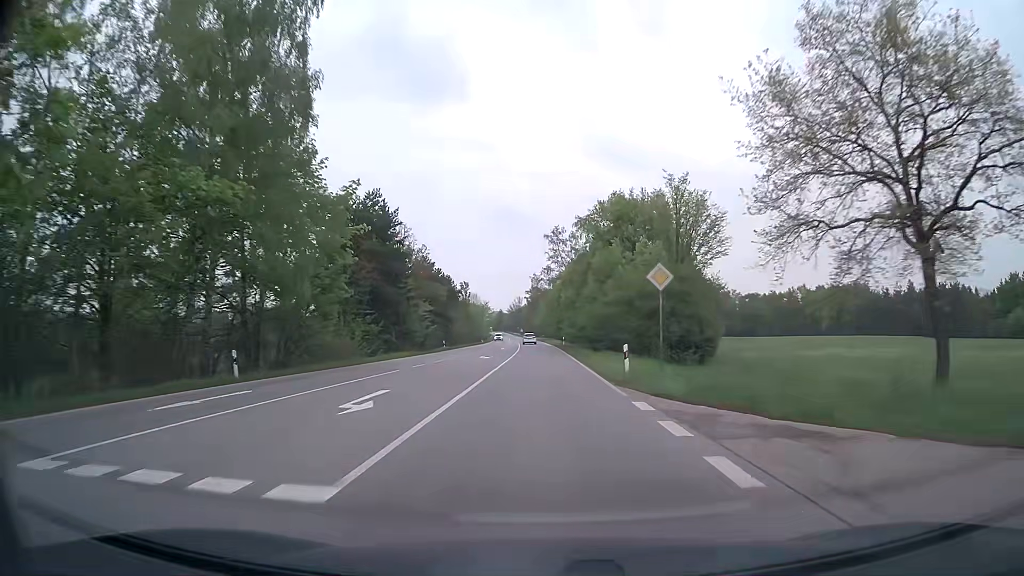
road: secondary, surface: asphalt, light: Day
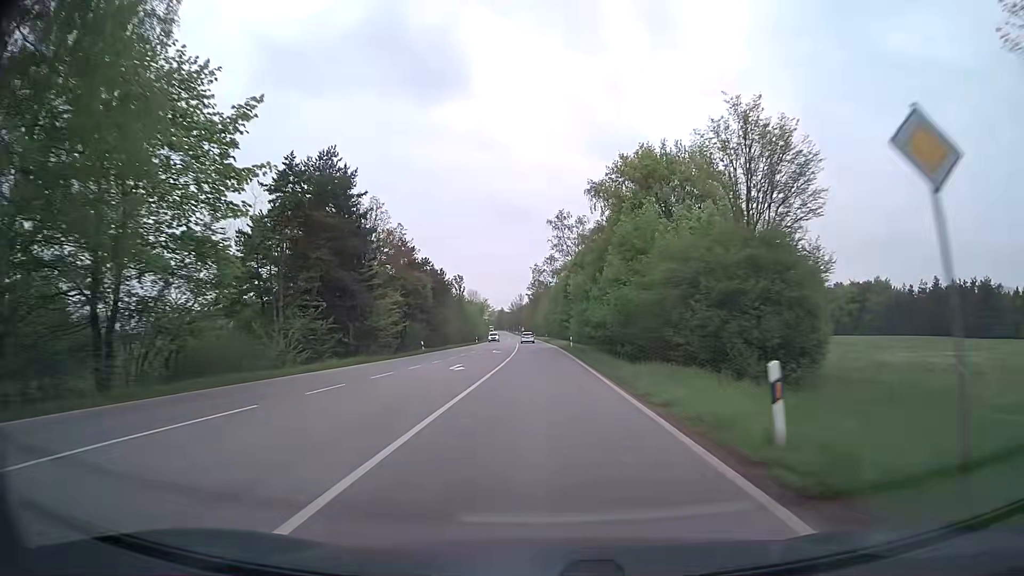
(0.0, +13.7) m; 0°
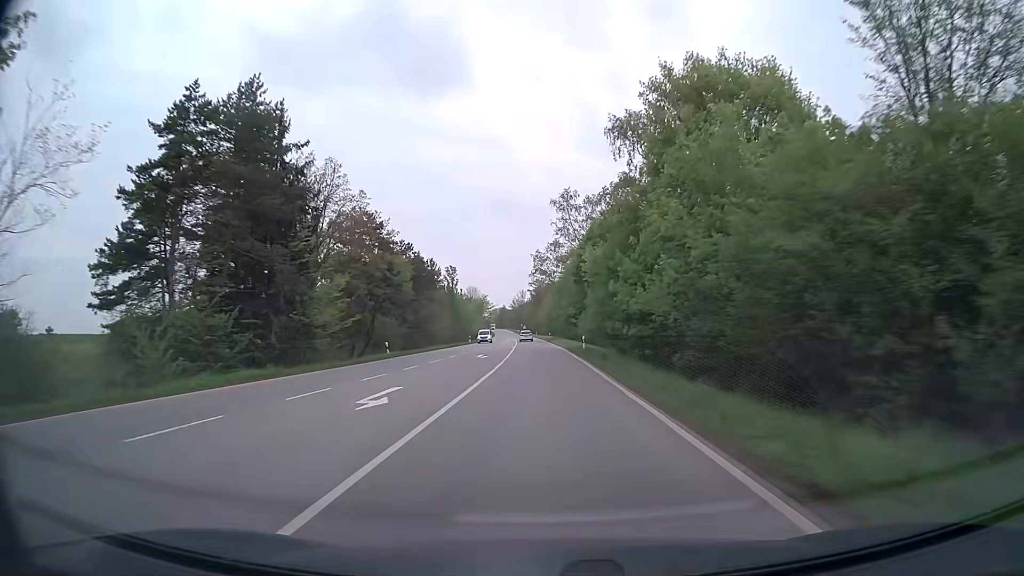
(0.0, +13.7) m; 0°
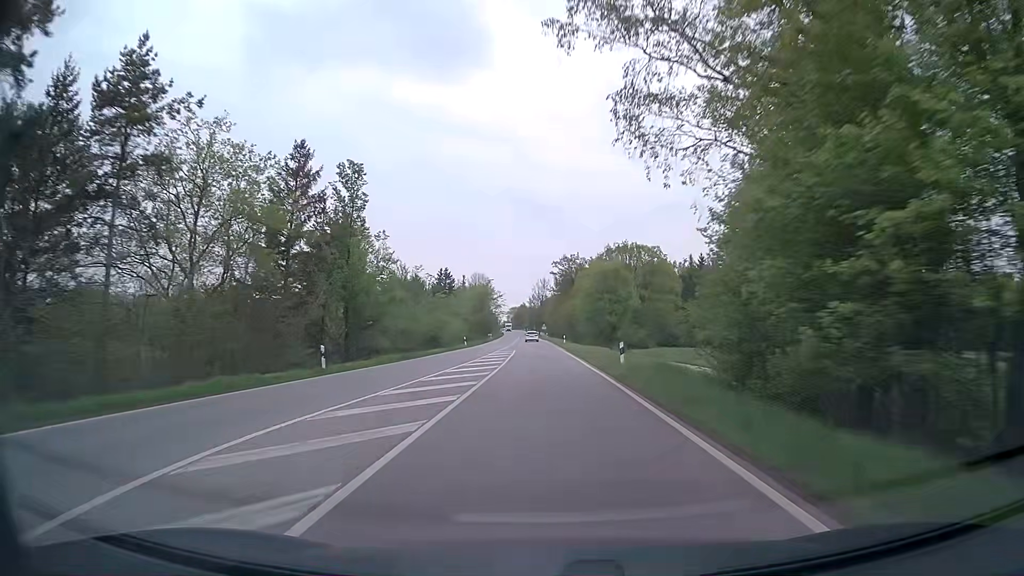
(-1.3, +68.2) m; -2°
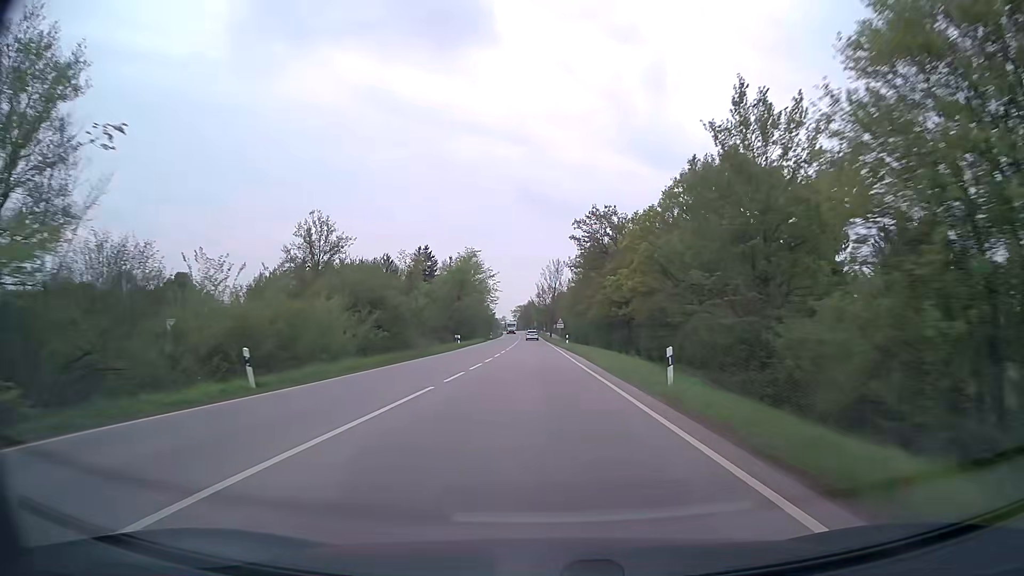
(-0.7, +54.3) m; -1°
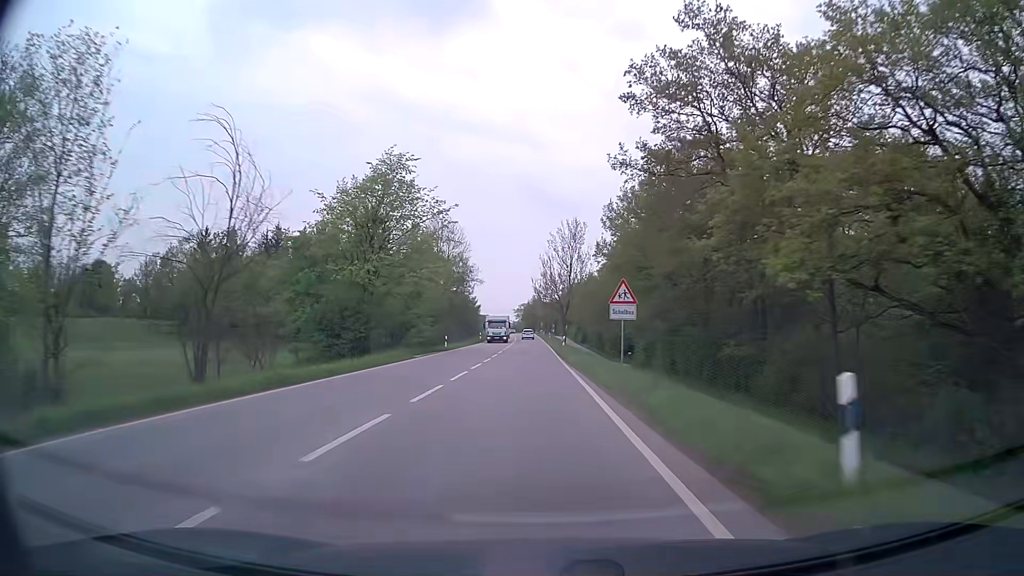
(-0.2, +54.0) m; -1°
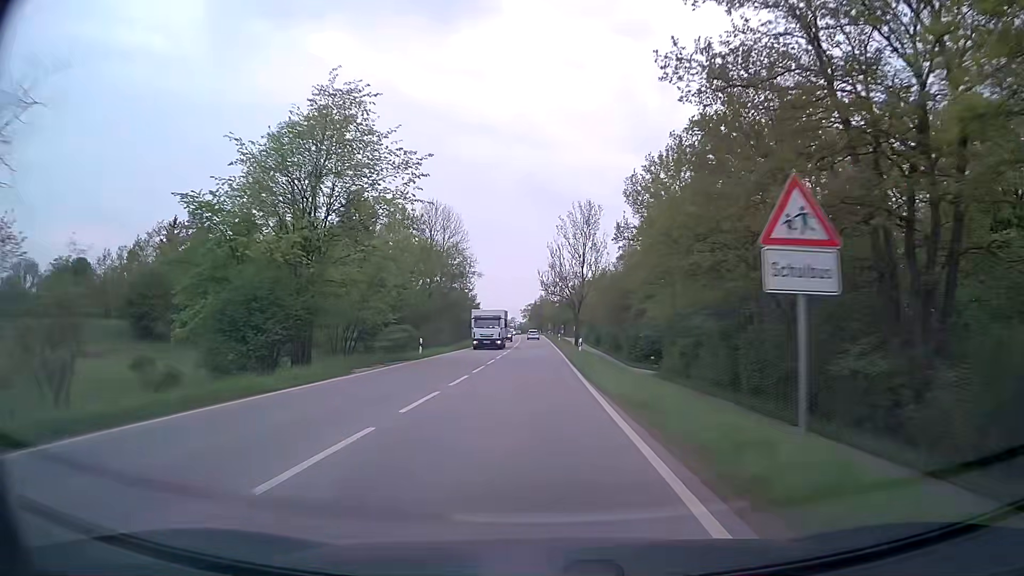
(-0.1, +13.4) m; -1°
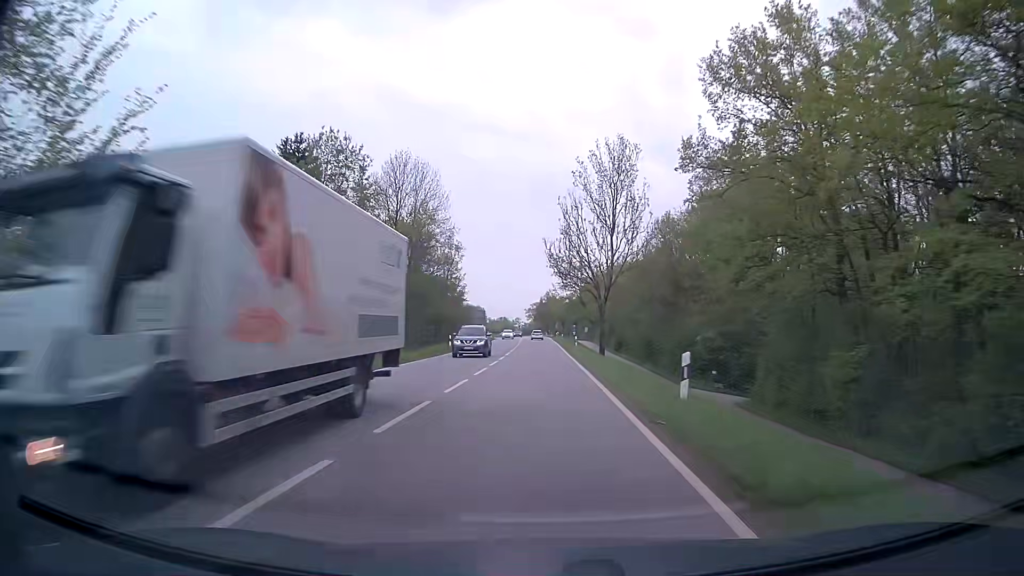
(-0.2, +26.6) m; -1°
(0, +10) (0, +20) (0, +30) (0, +40) (0, +50) (0, +60) (0, +70) (0, +80) (0, +90) (0, +100) m
